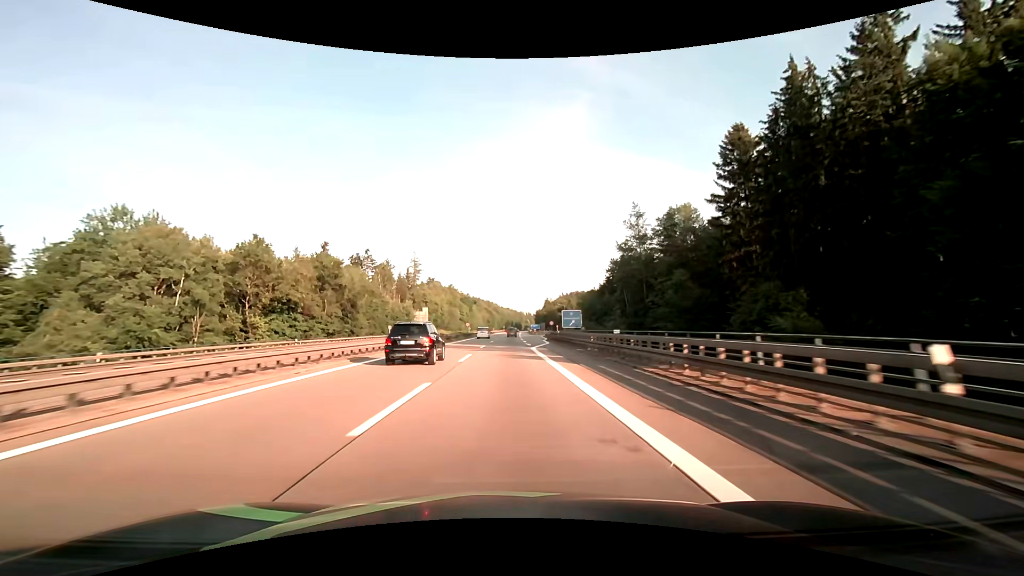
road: motorway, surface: asphalt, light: Day
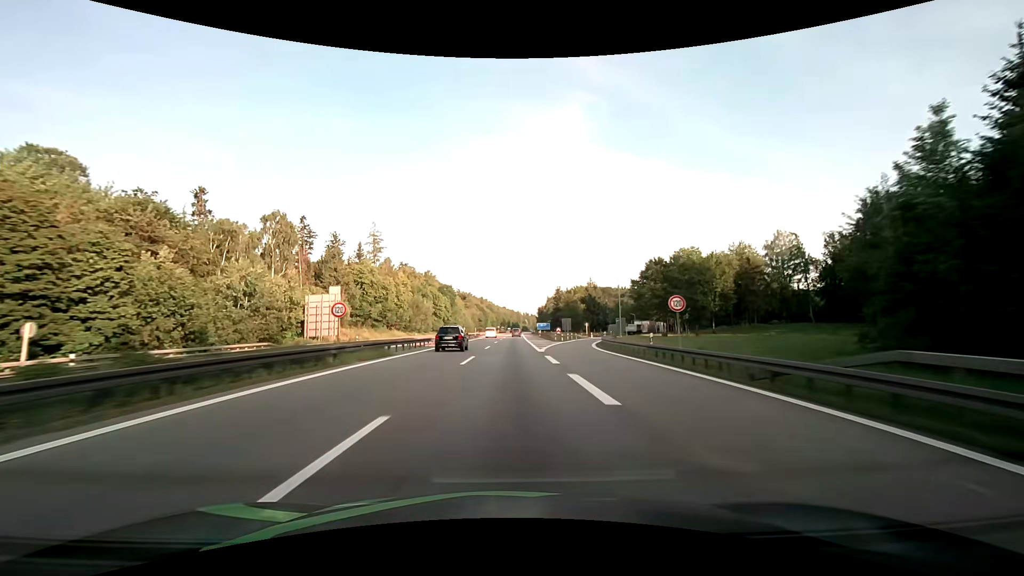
(+0.3, +72.2) m; +1°
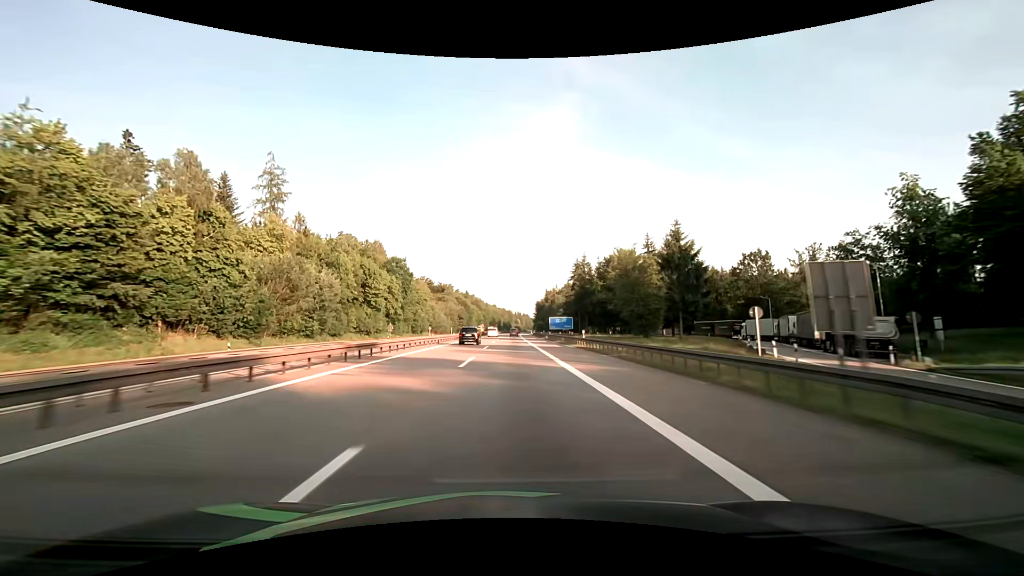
(+0.6, +74.3) m; +1°
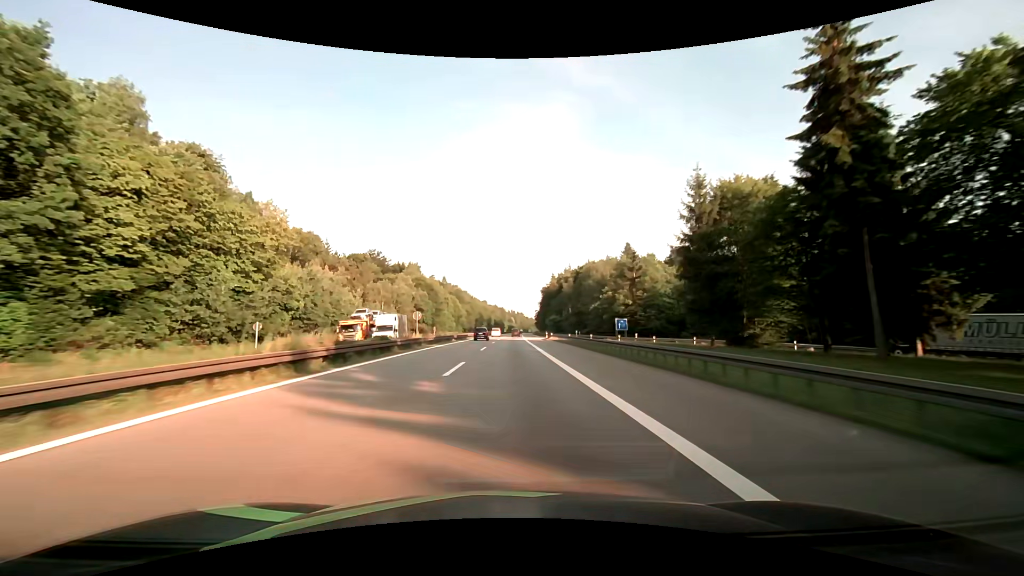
(+0.6, +94.1) m; +1°
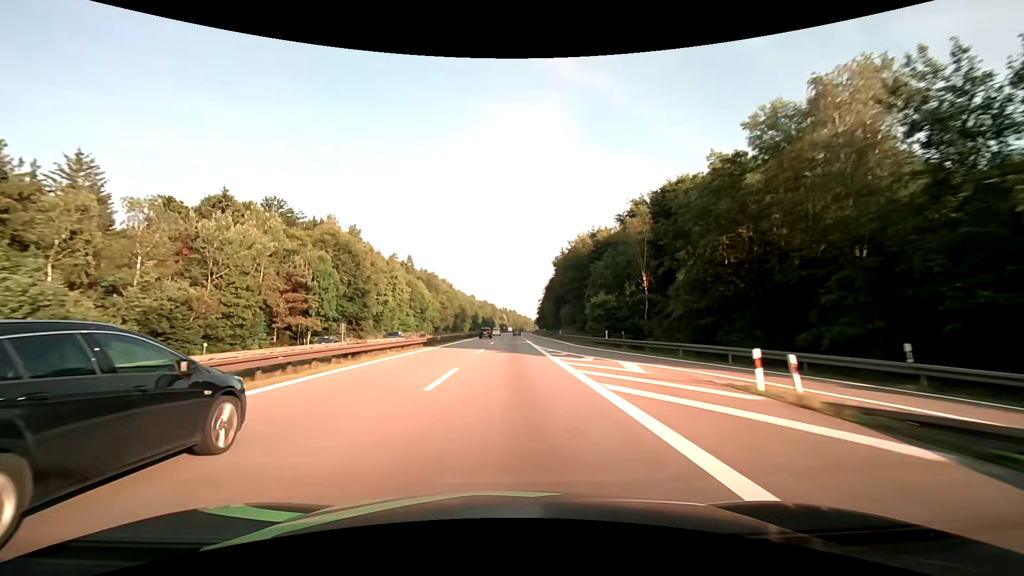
(+0.7, +75.7) m; +1°
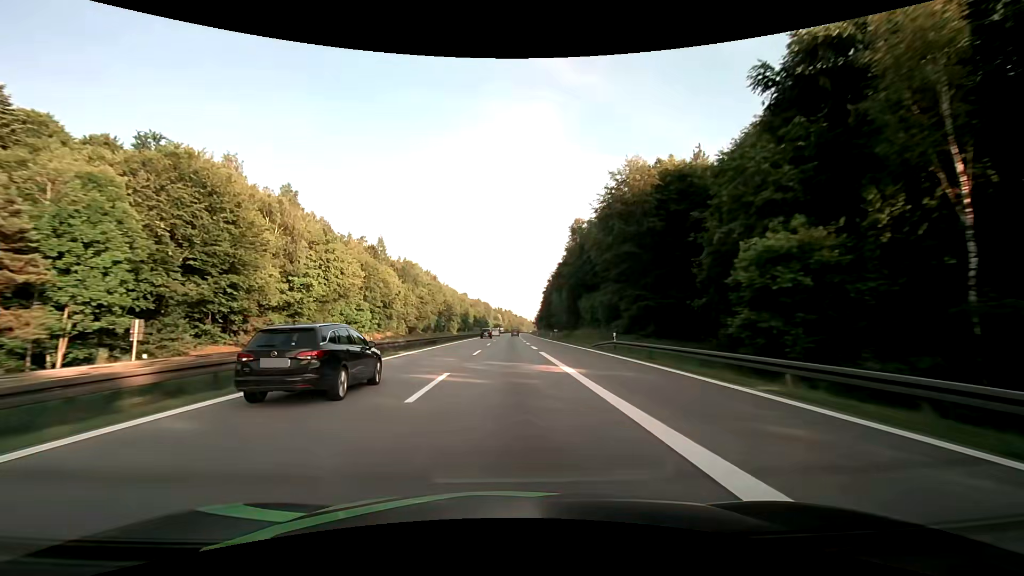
(+0.1, +38.0) m; +1°
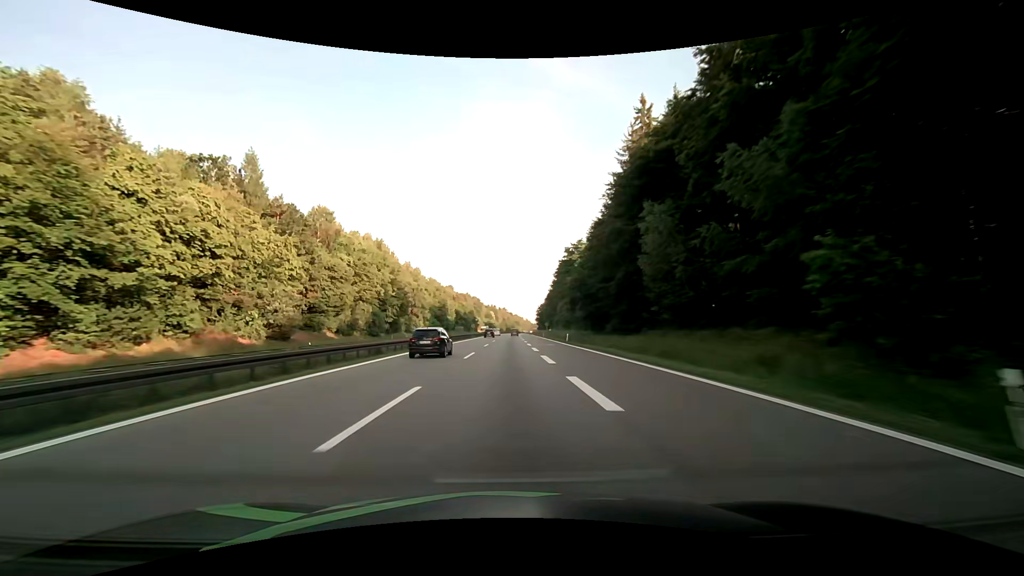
(+0.5, +76.0) m; +1°
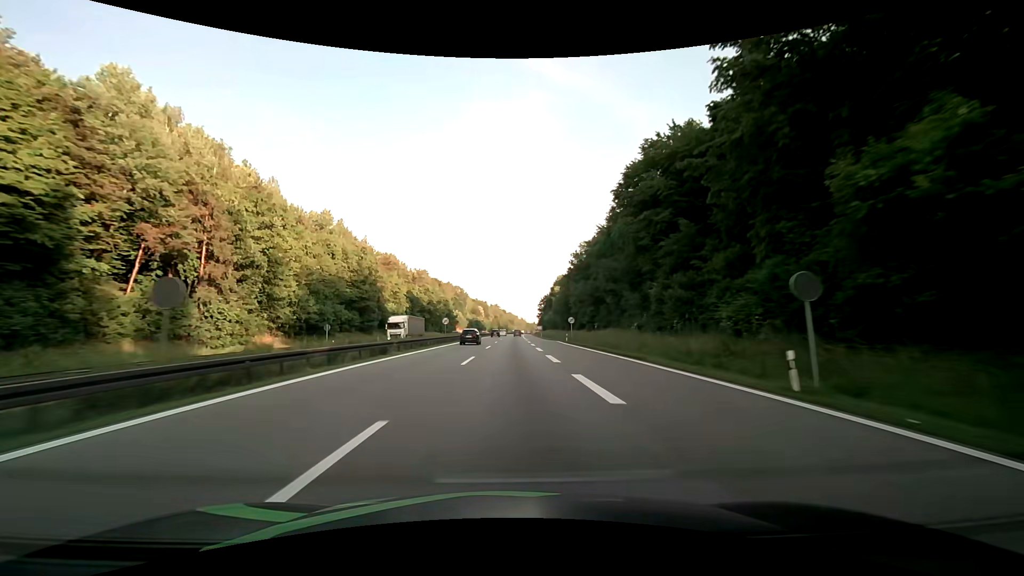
(+0.6, +95.1) m; +1°
(0, +10) (0, +20) (0, +30) (0, +40) (0, +50) (0, +60) (+1, +70) (+1, +80) (+1, +90) (+1, +100) m
